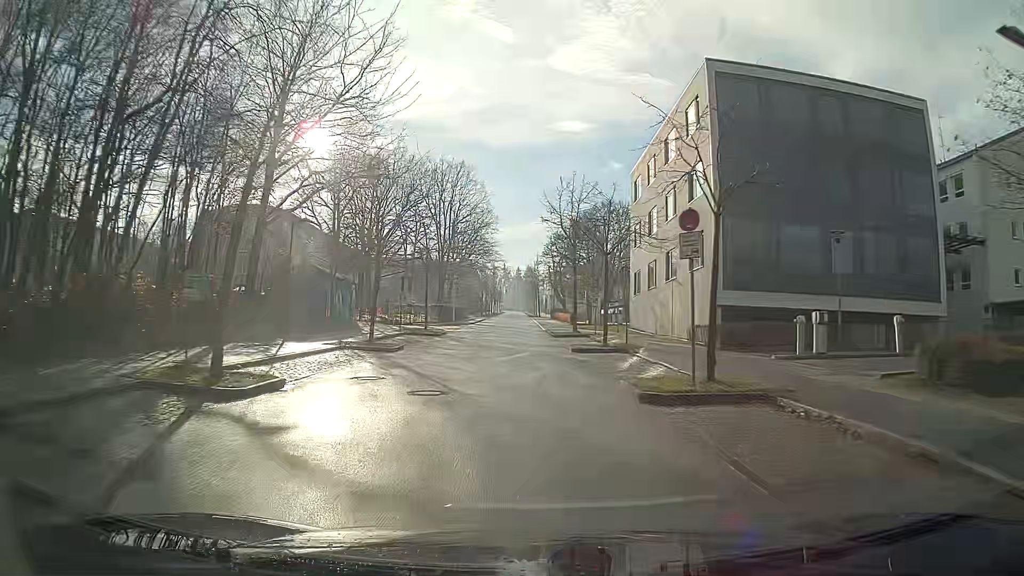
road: residential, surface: asphalt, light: Day
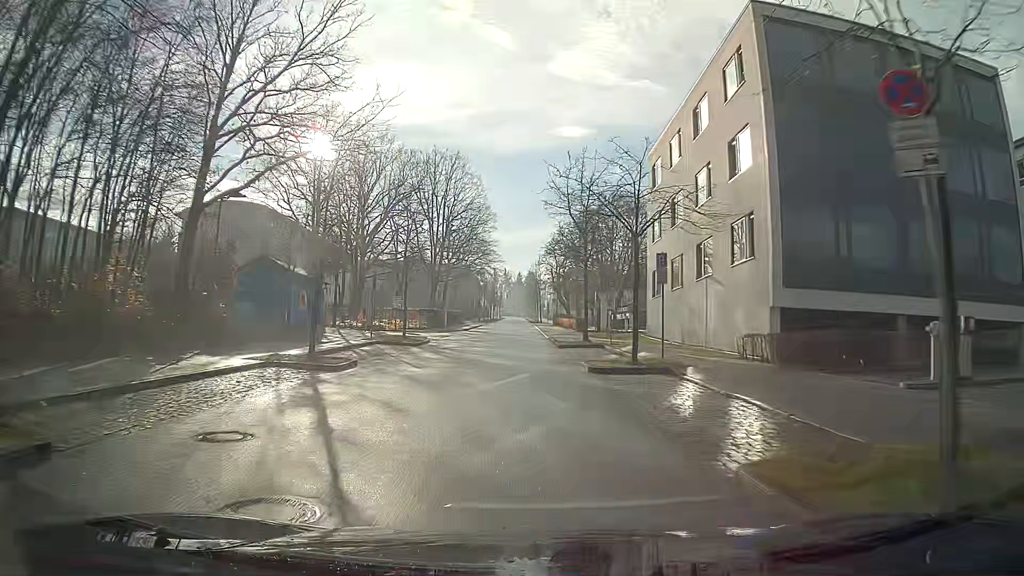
(0.0, +7.4) m; 0°
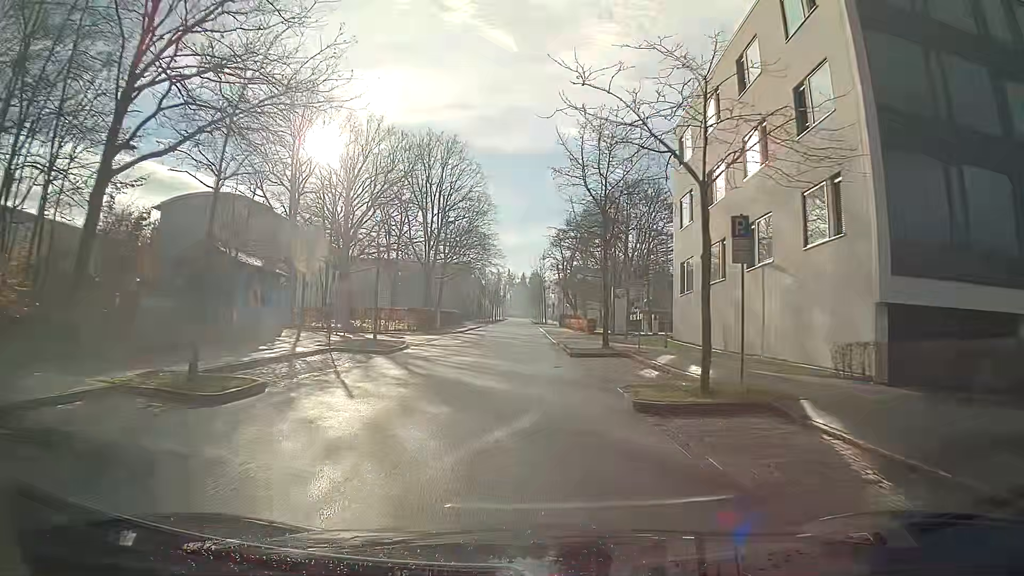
(0.0, +7.4) m; 0°
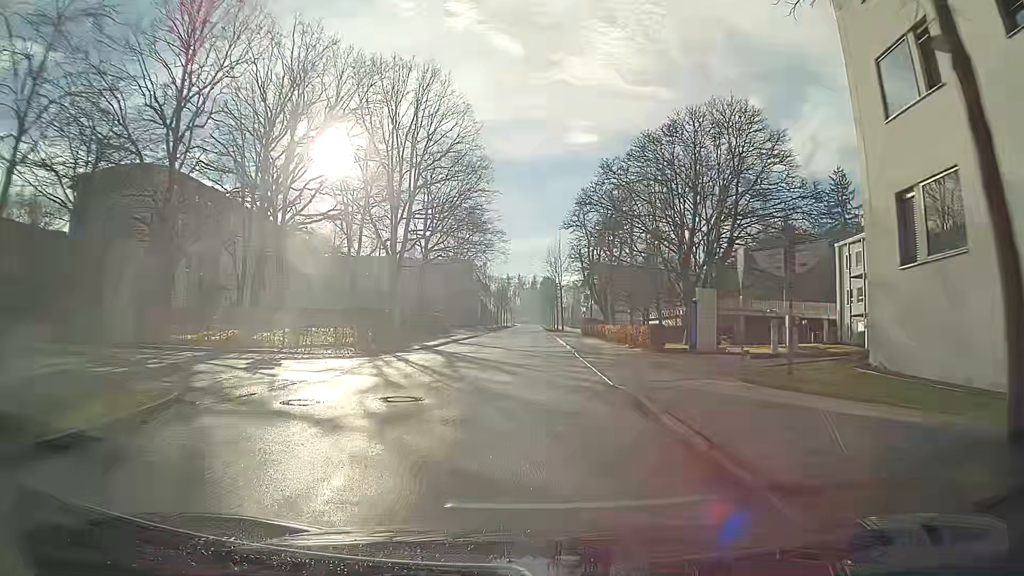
(-0.2, +22.0) m; -1°
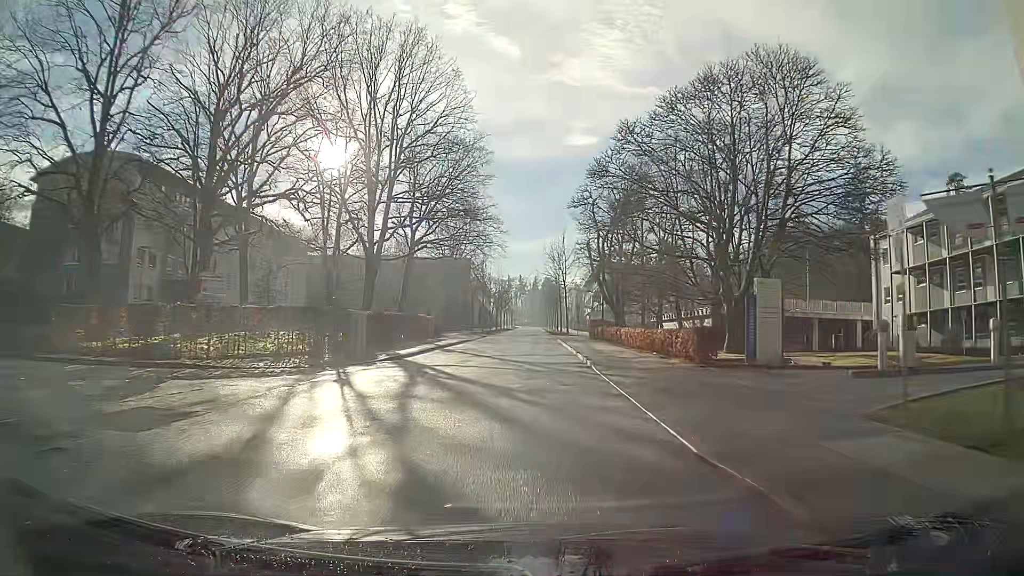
(0.0, +7.4) m; 0°
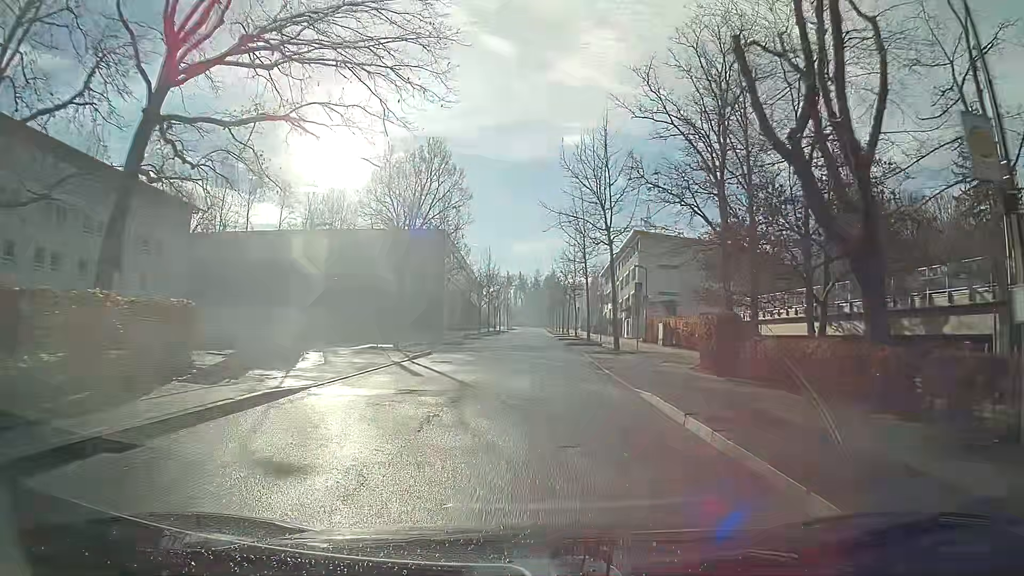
(+0.1, +37.7) m; 0°
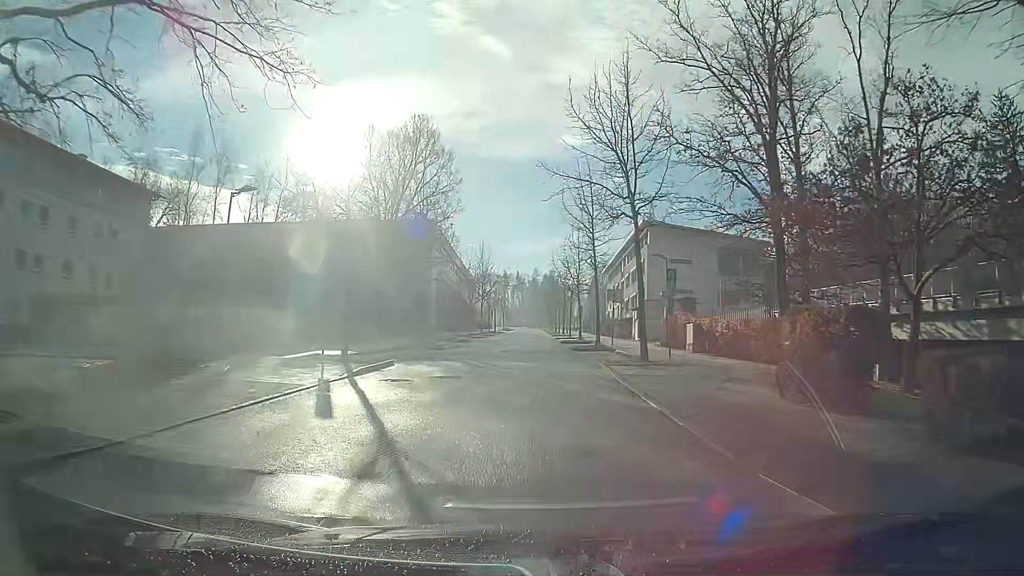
(0.0, +7.8) m; 0°
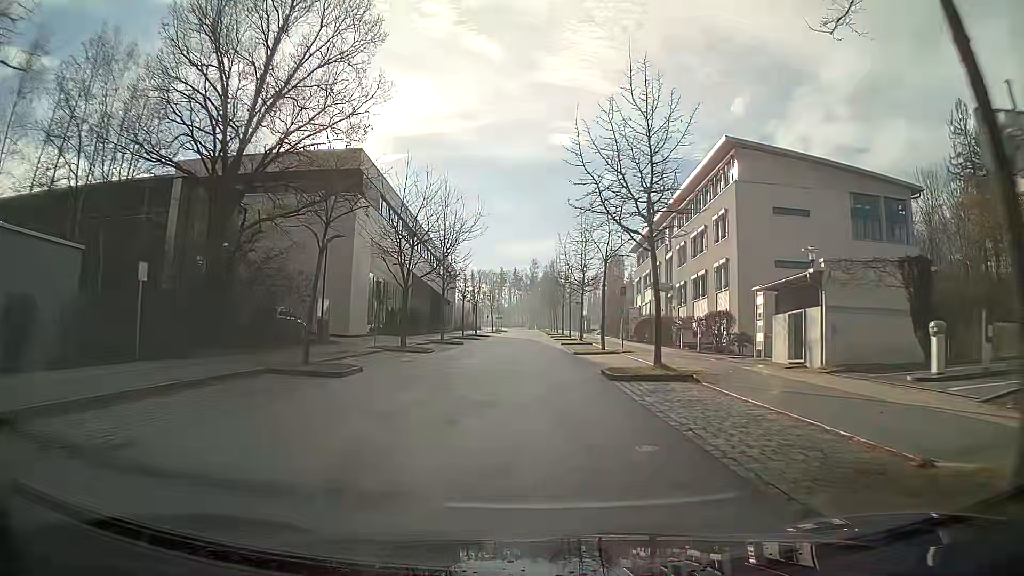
(+0.2, +32.0) m; 0°
(0, +10) (0, +20) (0, +30) (0, +40) (0, +50) (0, +60) (0, +70) (0, +80) (0, +90) (-1, +100) m
